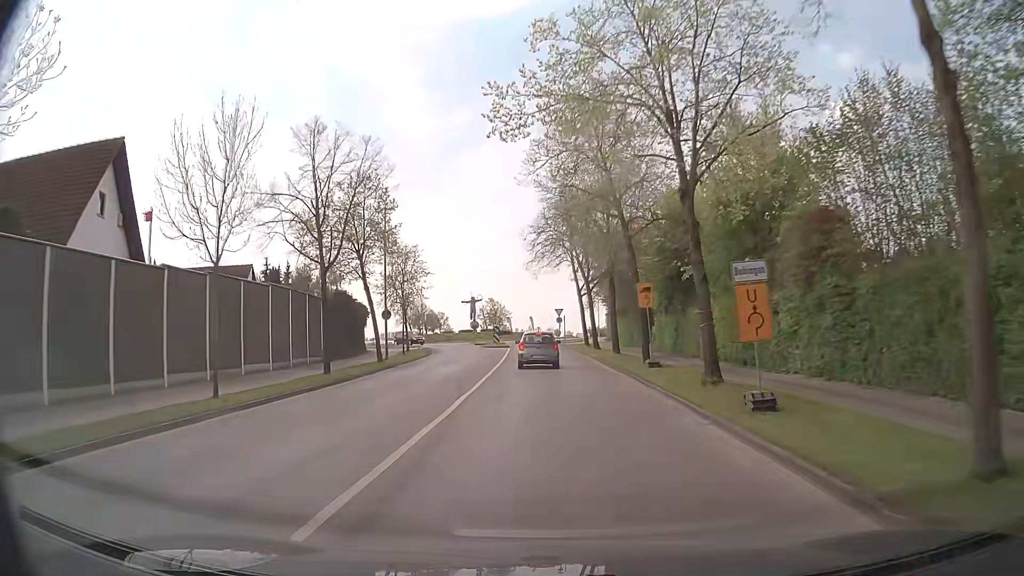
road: tertiary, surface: asphalt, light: Day
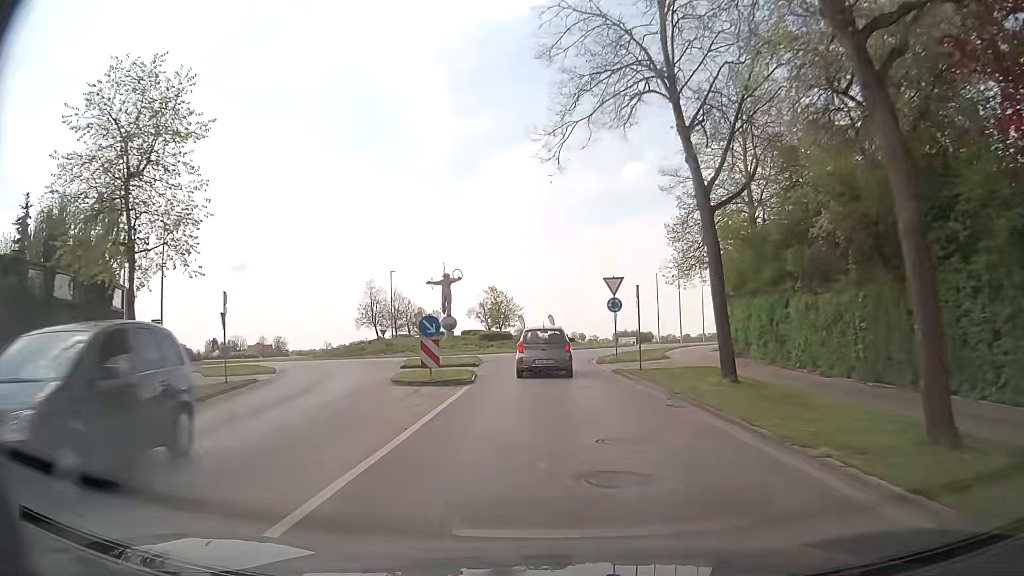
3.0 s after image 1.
(-0.2, +38.3) m; -1°
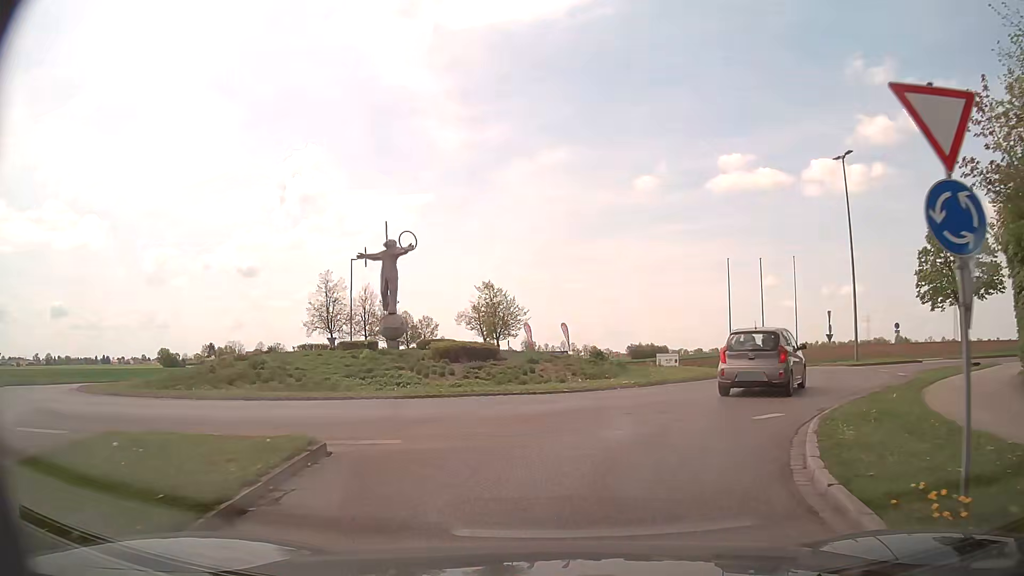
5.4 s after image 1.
(-0.6, +21.5) m; -1°
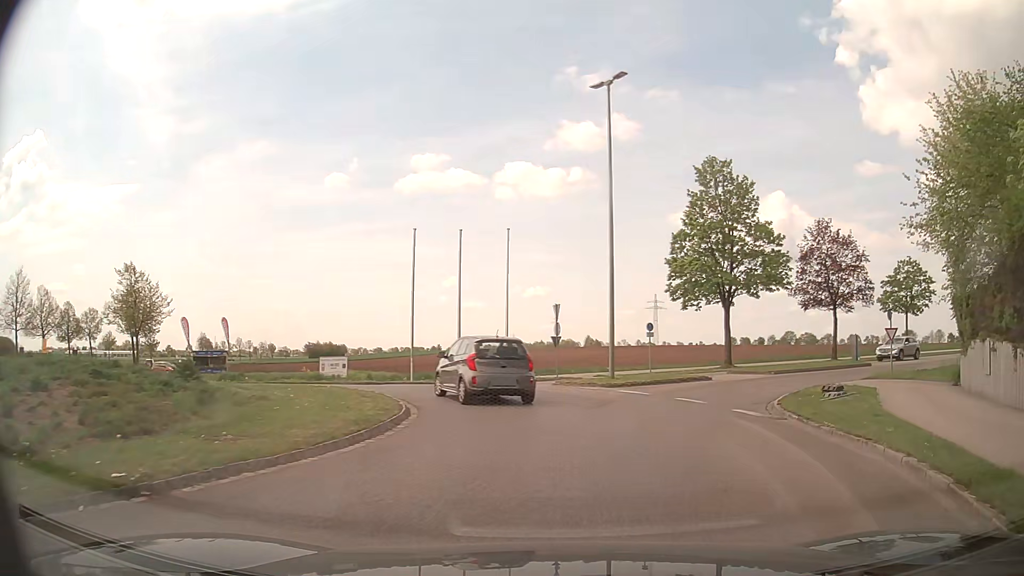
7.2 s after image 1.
(+2.0, +11.9) m; +26°
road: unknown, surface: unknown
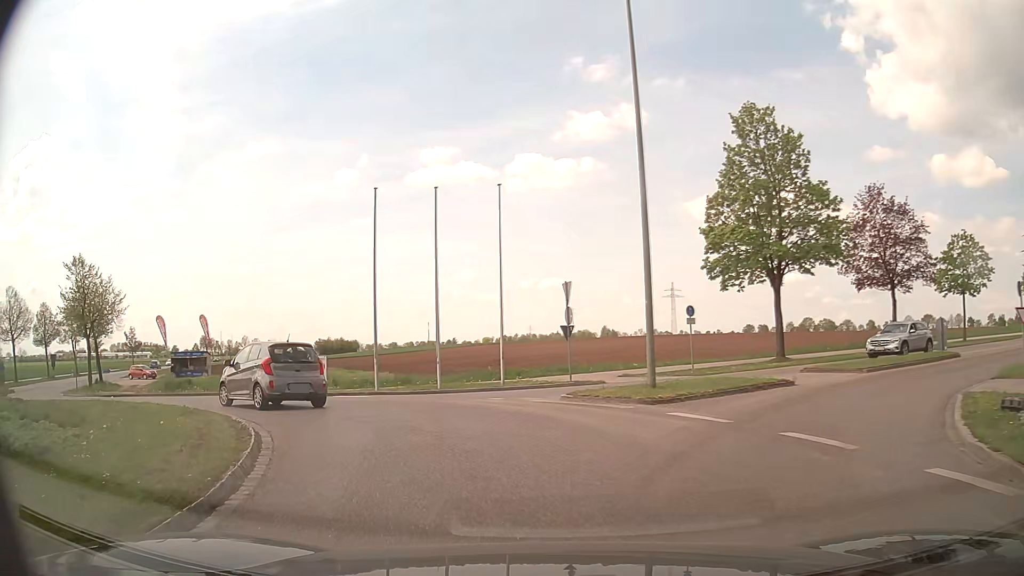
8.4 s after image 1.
(+0.3, +7.9) m; -1°
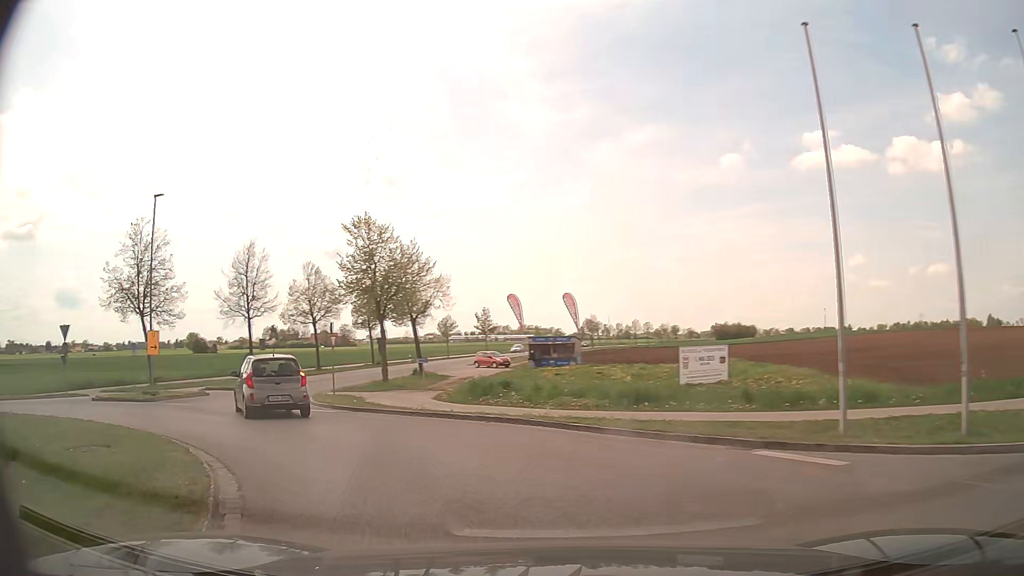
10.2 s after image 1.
(-3.2, +11.9) m; -33°
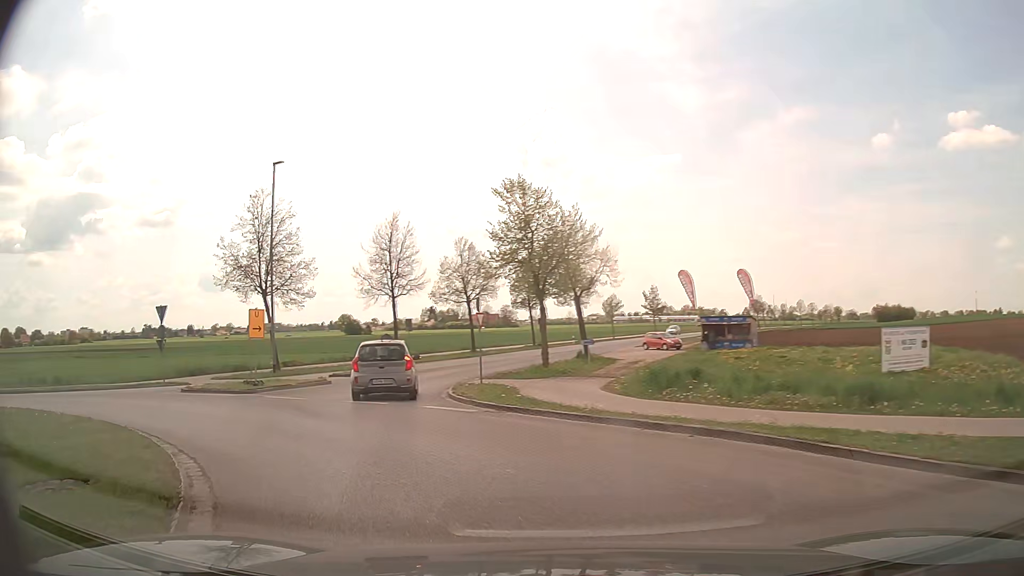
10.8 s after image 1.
(-0.5, +4.4) m; -14°
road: tertiary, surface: asphalt
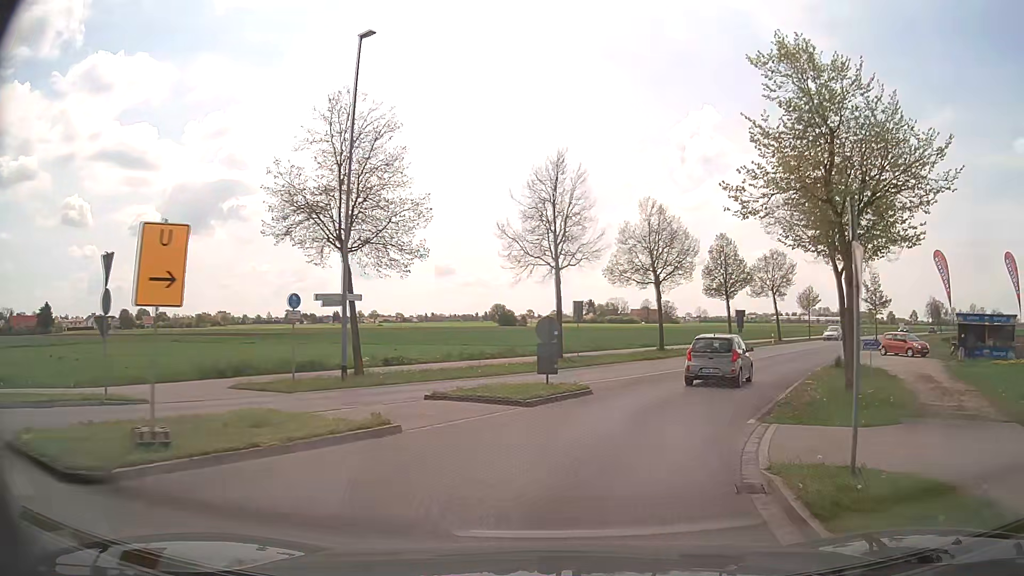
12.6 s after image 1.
(-3.5, +14.7) m; -15°
(+1, +10) (+5, +19) (+9, +28) (+14, +37) (+19, +46) (+25, +54) (+30, +62) (+36, +70) (+42, +78) (+48, +86) m
